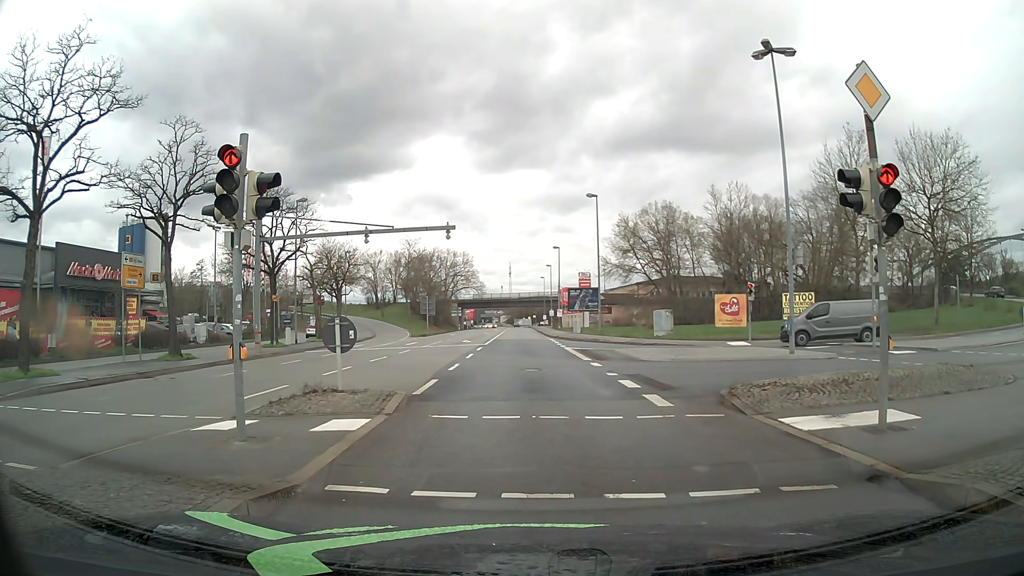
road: primary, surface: asphalt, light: Day
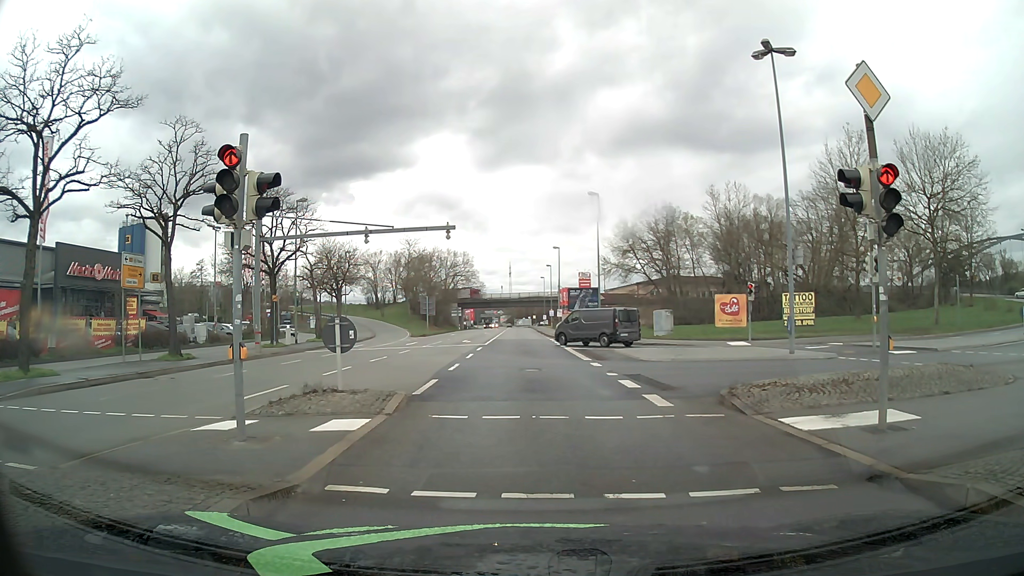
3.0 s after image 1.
(0.0, 0.0) m; 0°
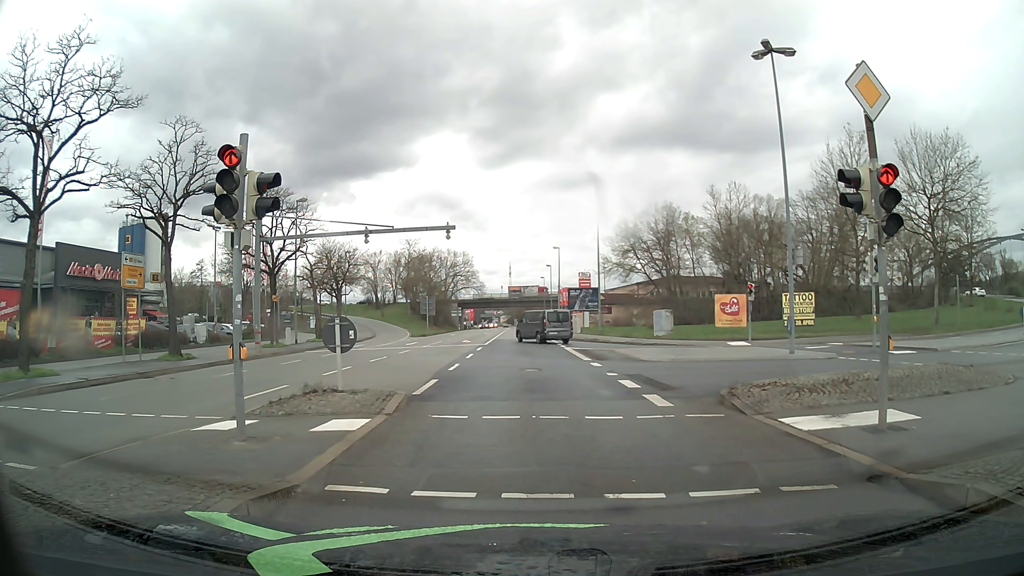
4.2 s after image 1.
(0.0, 0.0) m; 0°
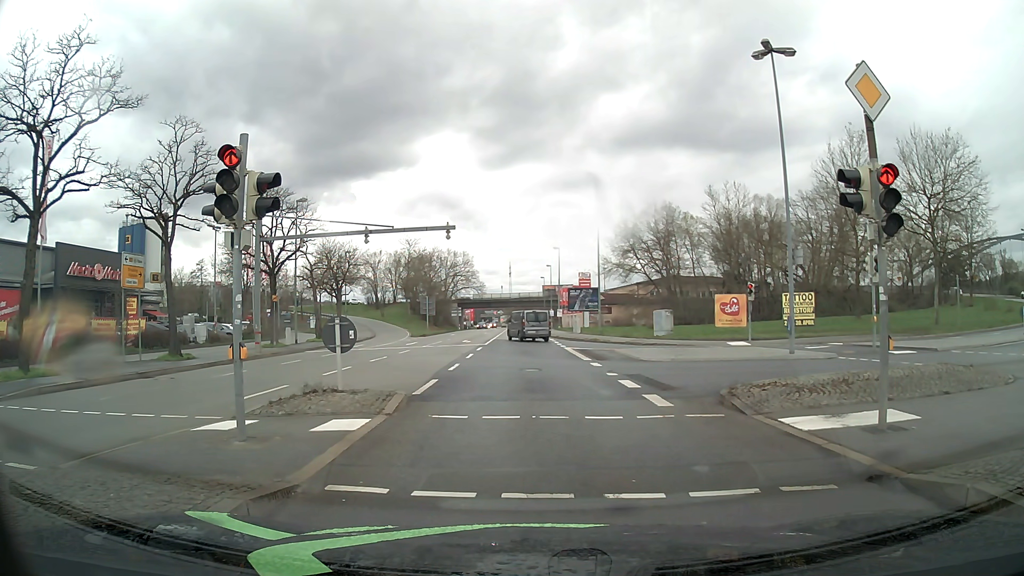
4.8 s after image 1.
(0.0, 0.0) m; 0°
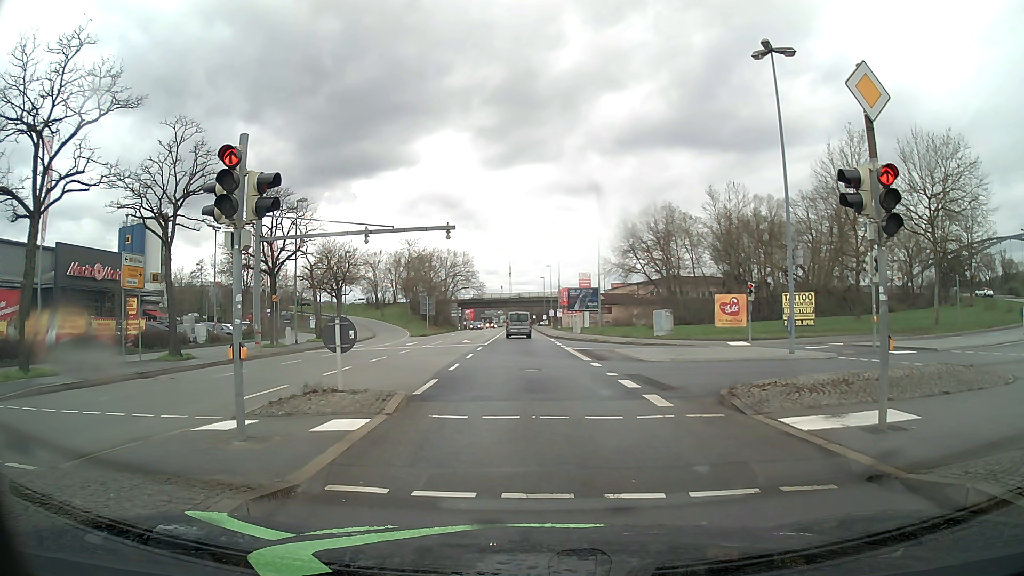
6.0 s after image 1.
(0.0, 0.0) m; 0°
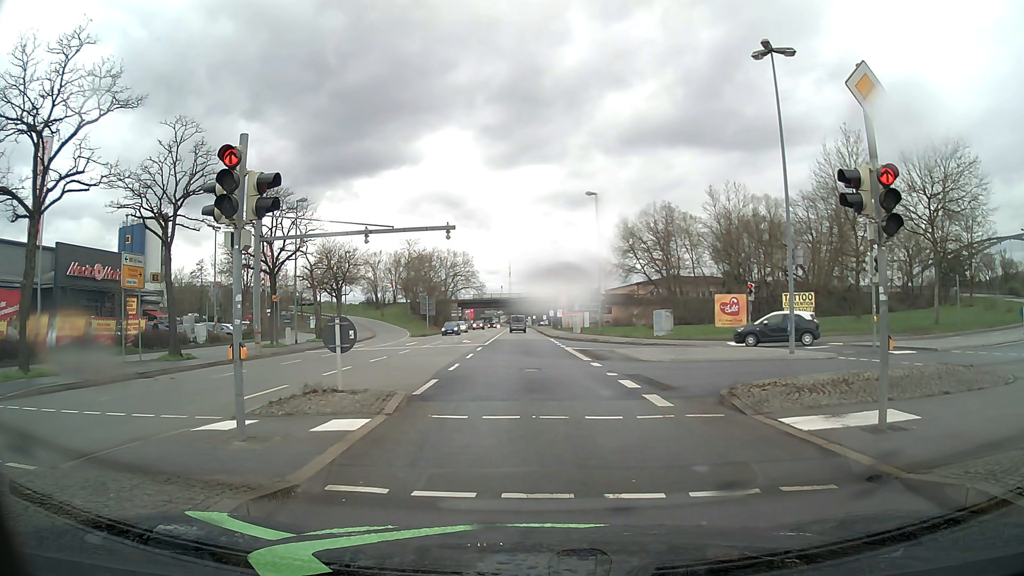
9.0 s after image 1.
(0.0, 0.0) m; 0°
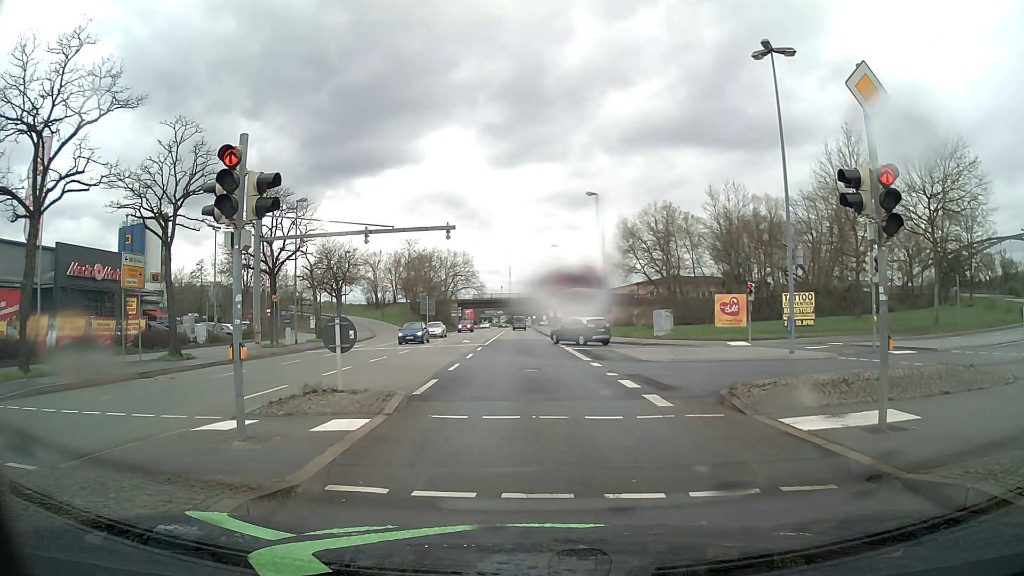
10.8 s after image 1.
(0.0, 0.0) m; 0°
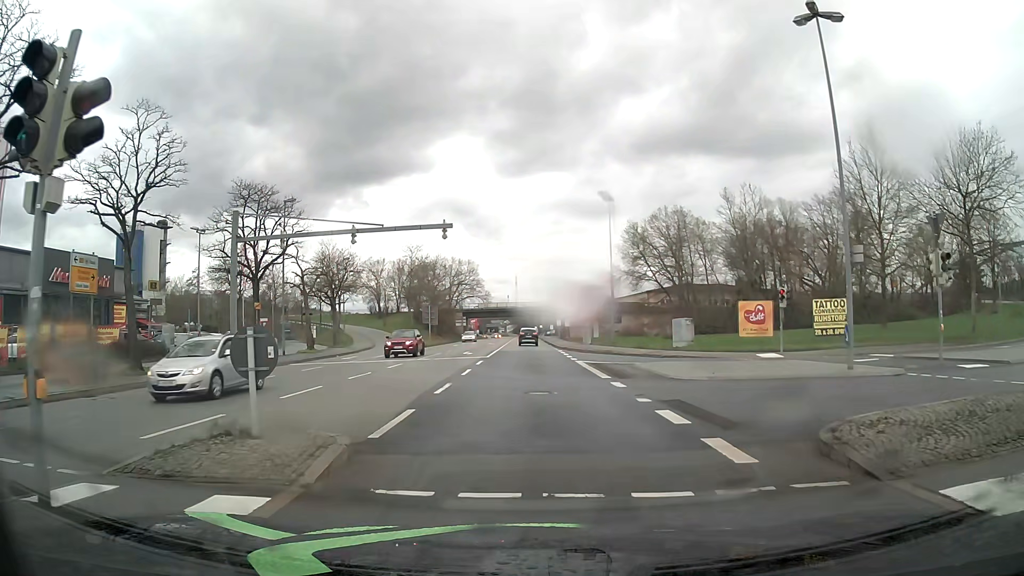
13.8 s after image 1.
(0.0, +4.2) m; 0°
(0, +10) (0, +20) (0, +30) (0, +40) (-1, +50) (-1, +60) (-1, +70) (-1, +80) (-1, +90) (-1, +100) m
